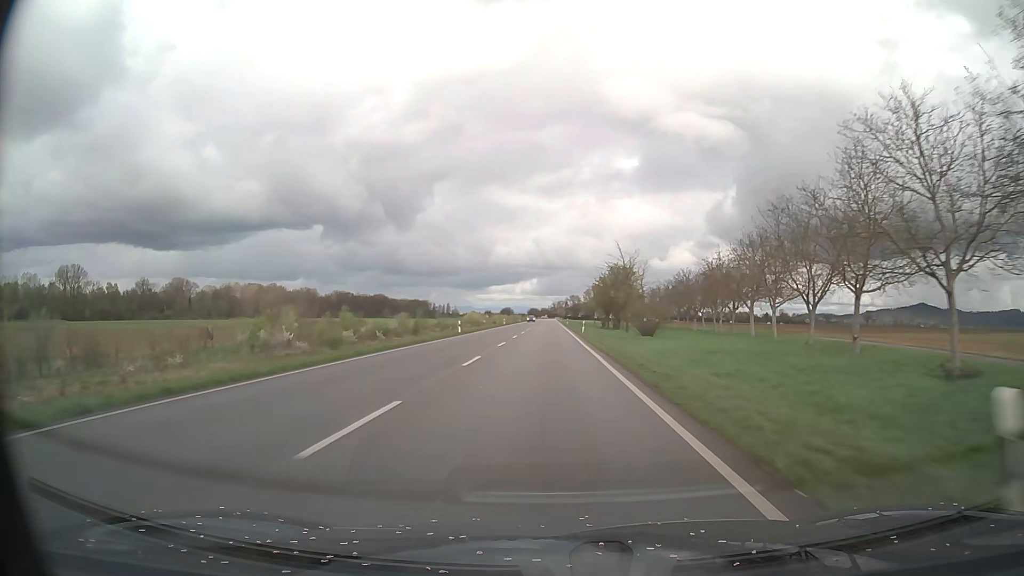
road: primary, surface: asphalt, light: Day
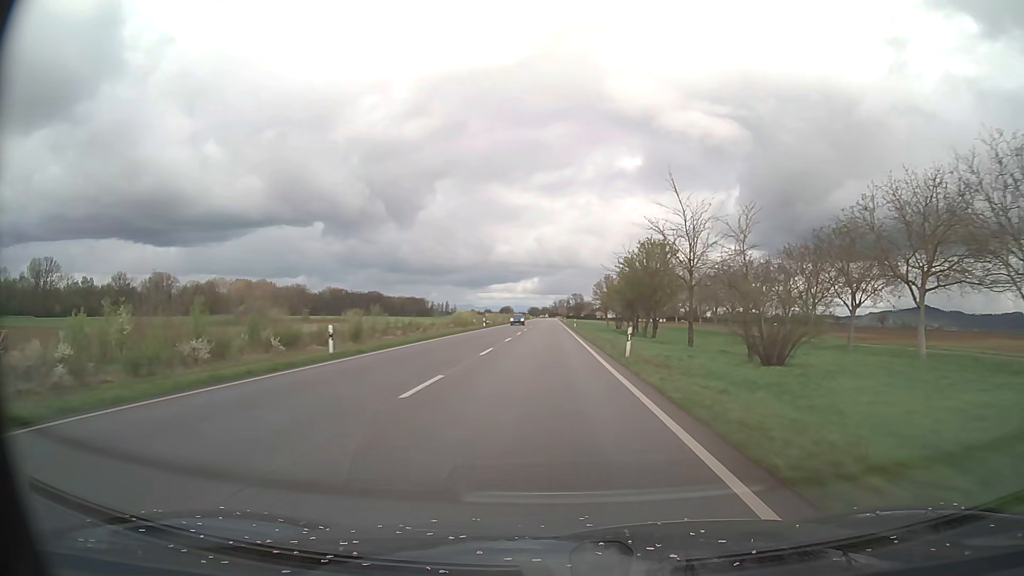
(0.0, +31.3) m; 0°
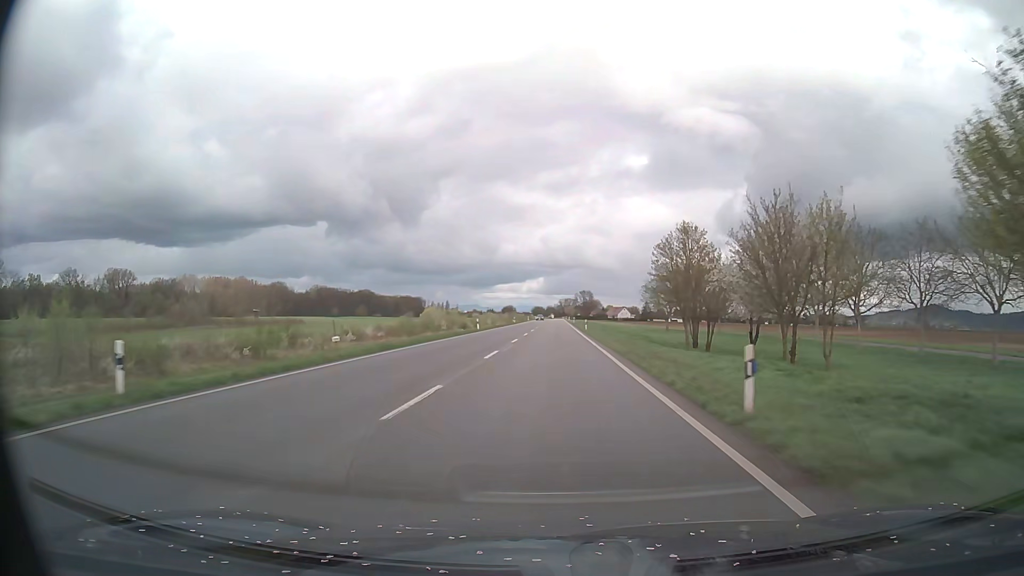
(-0.2, +62.5) m; 0°
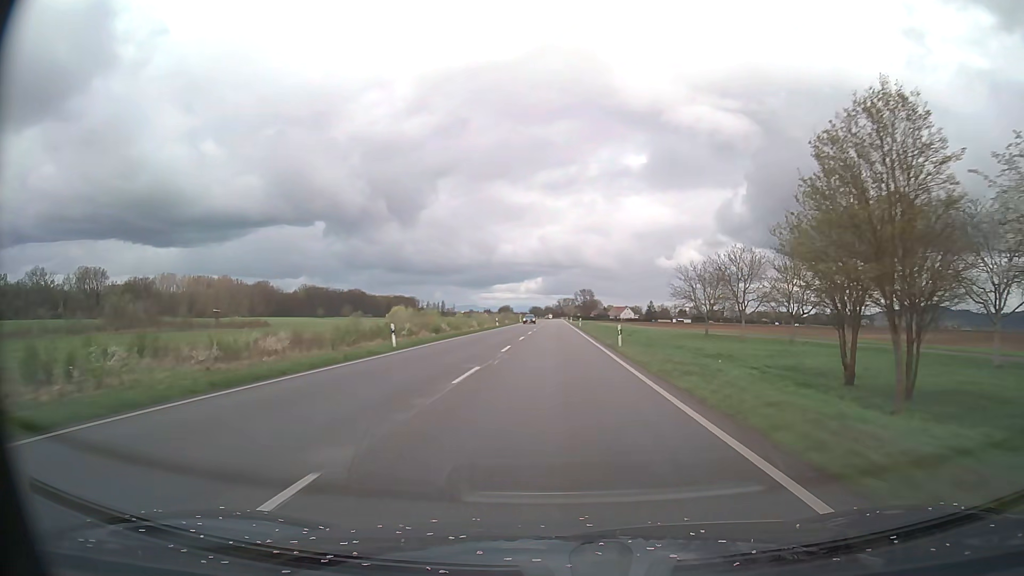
(0.0, +31.2) m; 0°
(0, +10) (0, +20) (0, +30) (0, +40) (0, +50) (0, +60) (0, +70) (0, +80) (0, +90) (+1, +100) m
